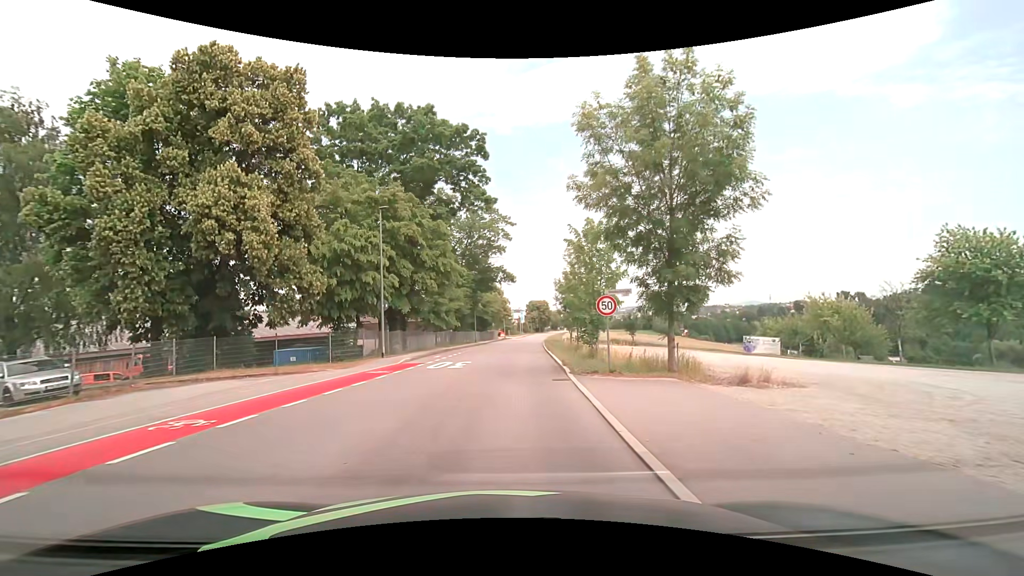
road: tertiary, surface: asphalt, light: Day
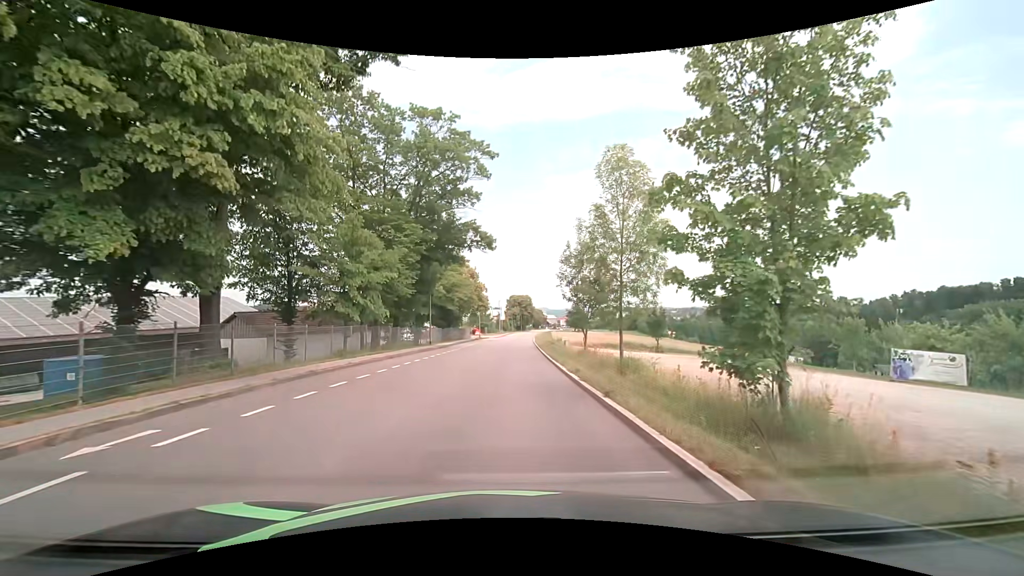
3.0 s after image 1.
(+0.5, +23.8) m; +3°
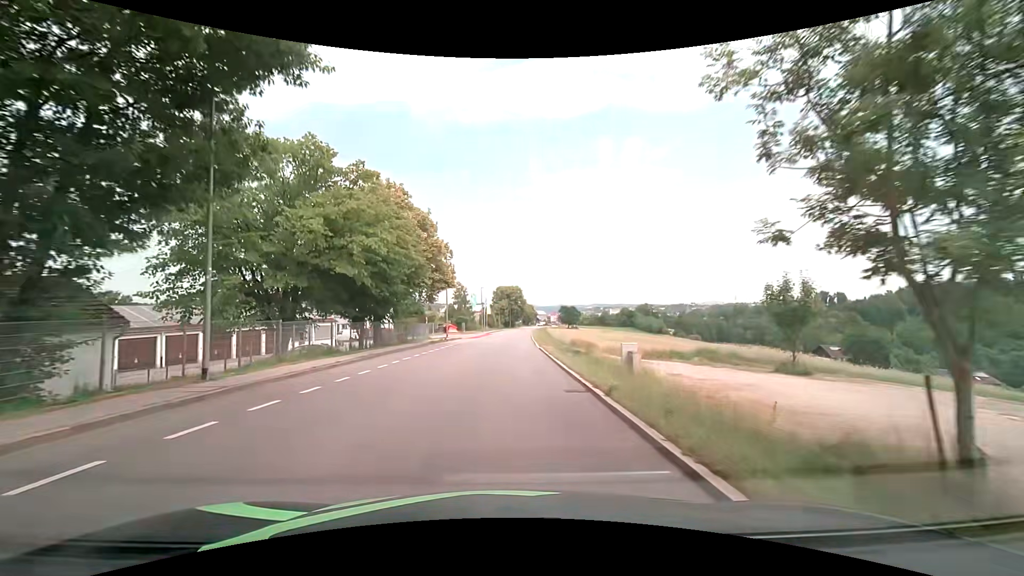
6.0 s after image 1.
(+0.4, +29.9) m; +1°
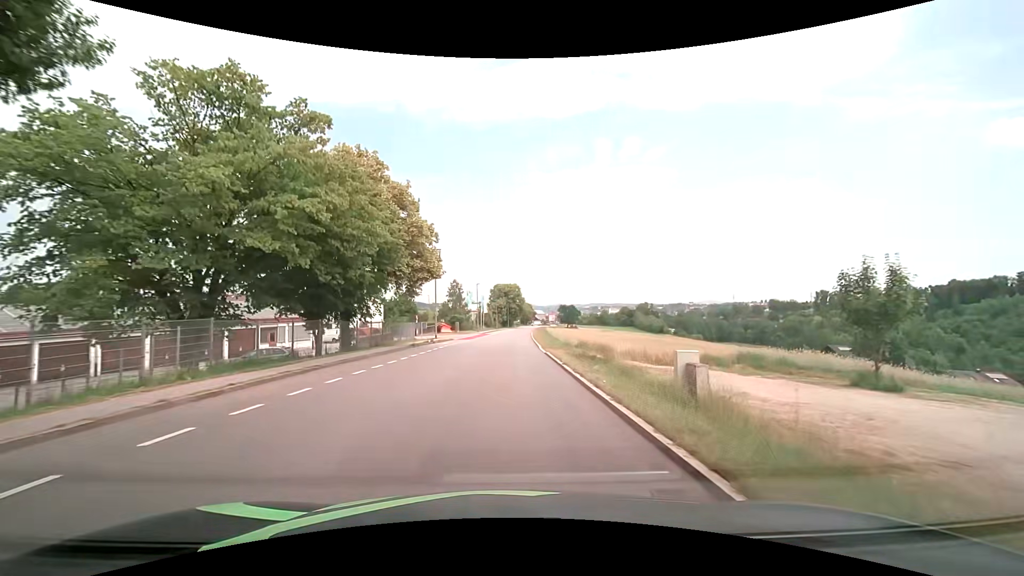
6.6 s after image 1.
(0.0, +6.6) m; 0°
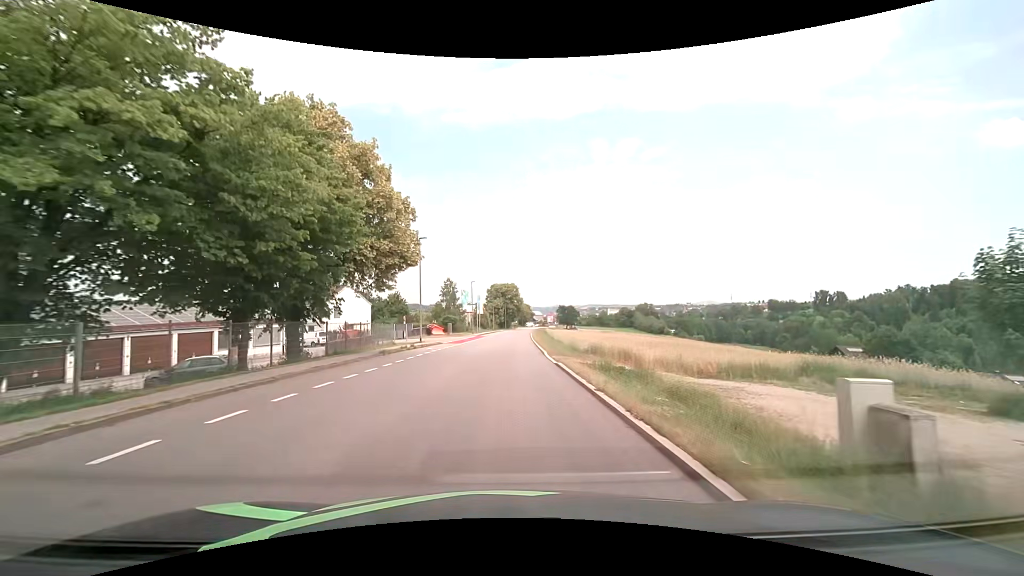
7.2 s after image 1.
(0.0, +6.7) m; +1°
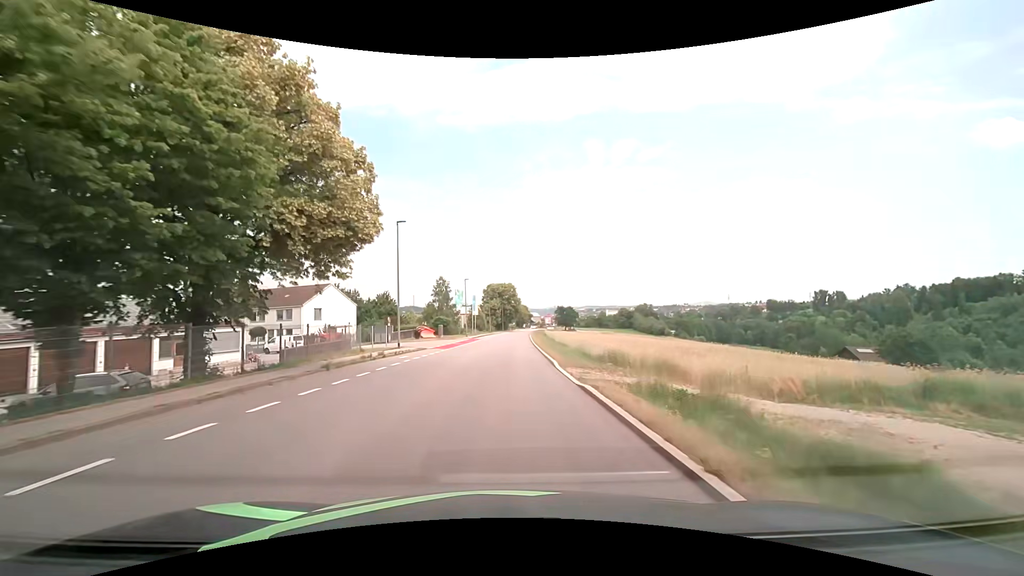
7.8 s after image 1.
(0.0, +6.8) m; 0°
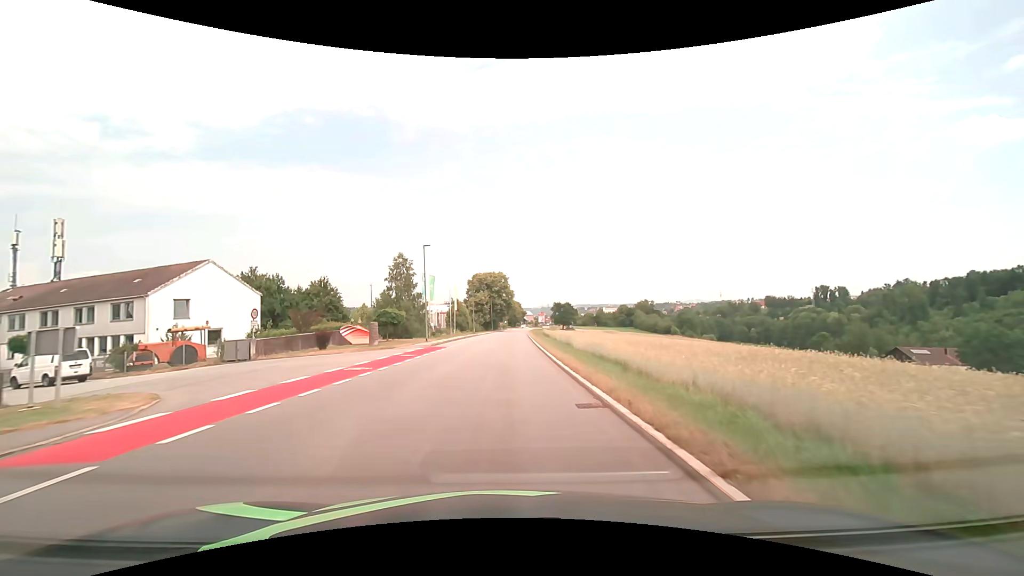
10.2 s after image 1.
(+0.1, +28.4) m; +1°
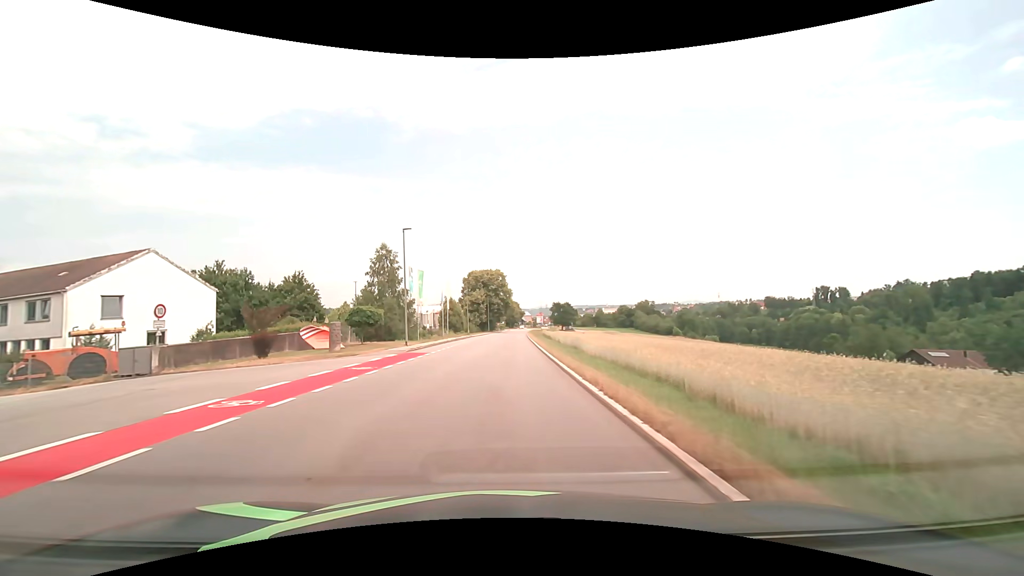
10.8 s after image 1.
(0.0, +7.4) m; 0°
(0, +10) (0, +20) (0, +30) (0, +40) (+1, +50) (+1, +60) (+1, +70) (+1, +80) (+2, +90) (+2, +100) m
